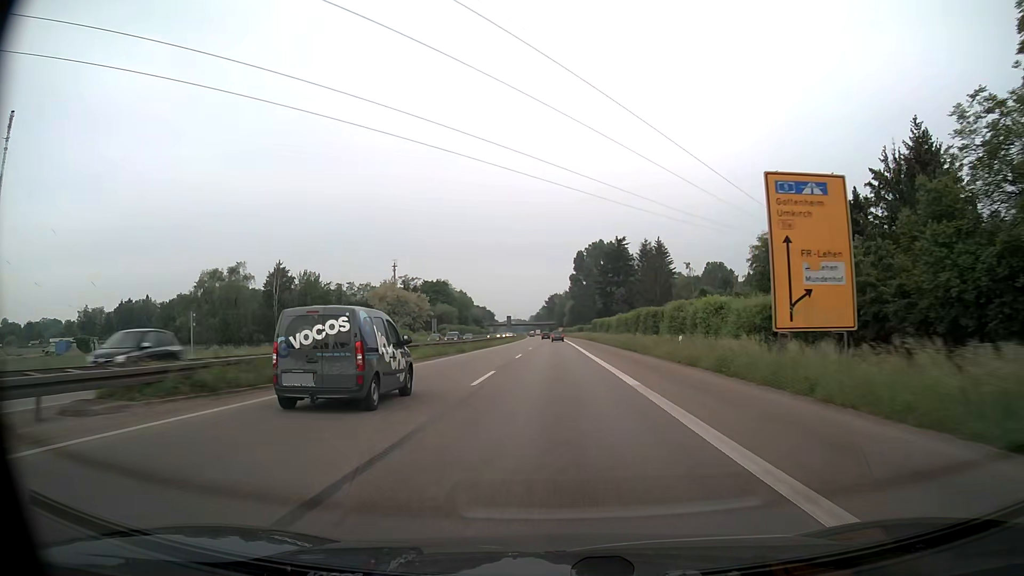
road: trunk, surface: asphalt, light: Day
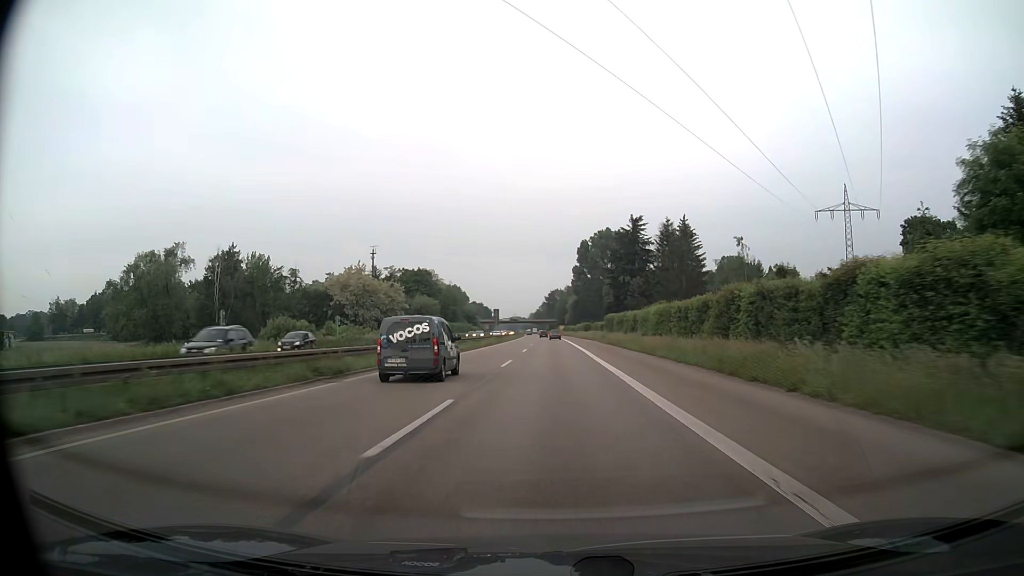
(0.0, +28.0) m; 0°
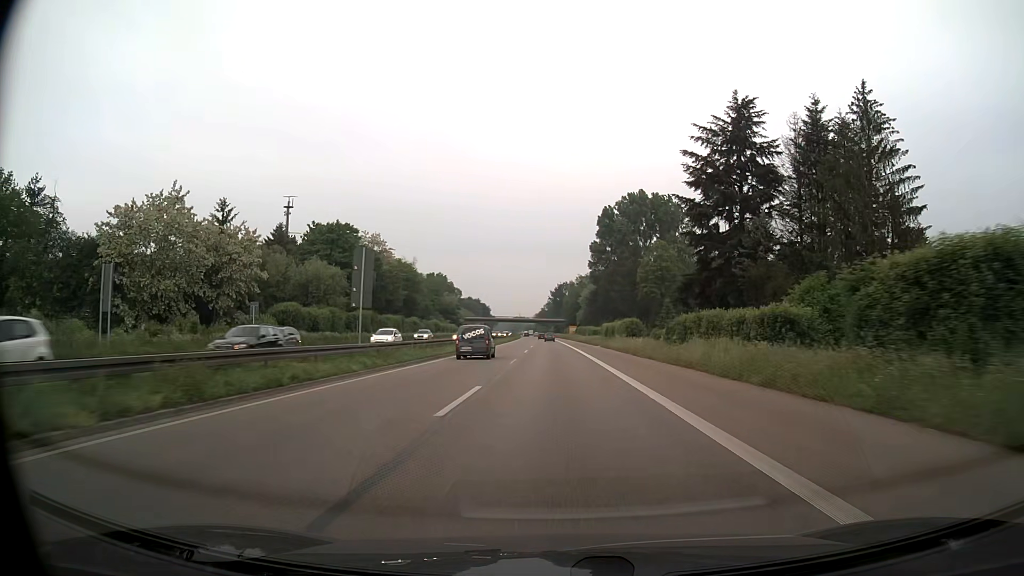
(-0.2, +70.2) m; -1°
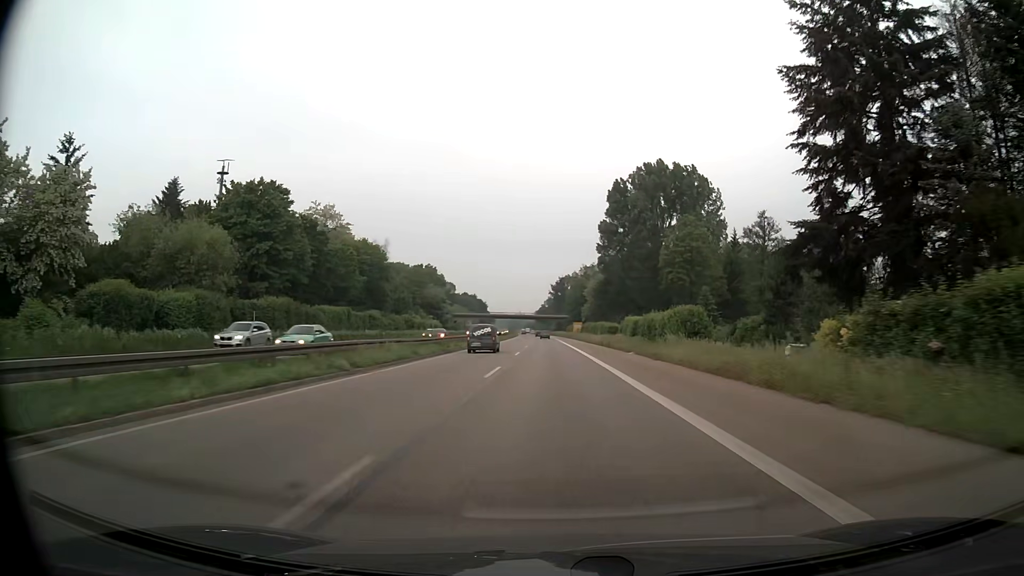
(0.0, +28.1) m; 0°
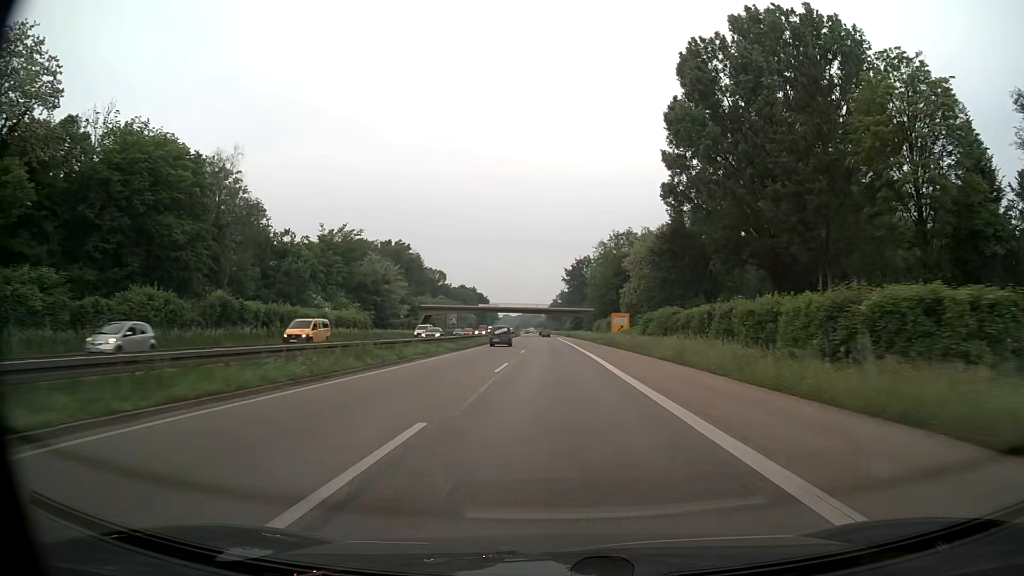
(-0.6, +70.6) m; -1°
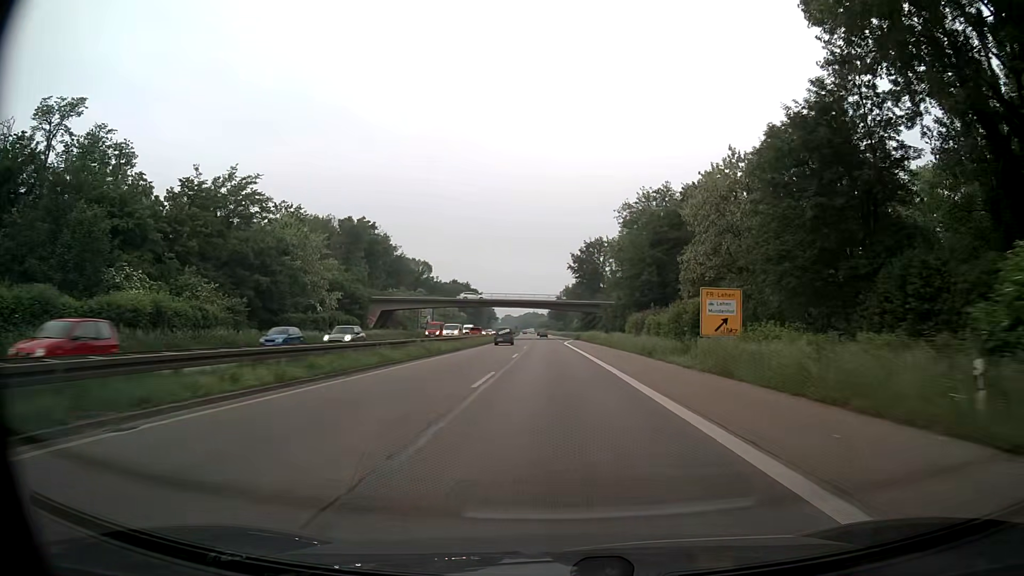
(0.0, +42.6) m; 0°
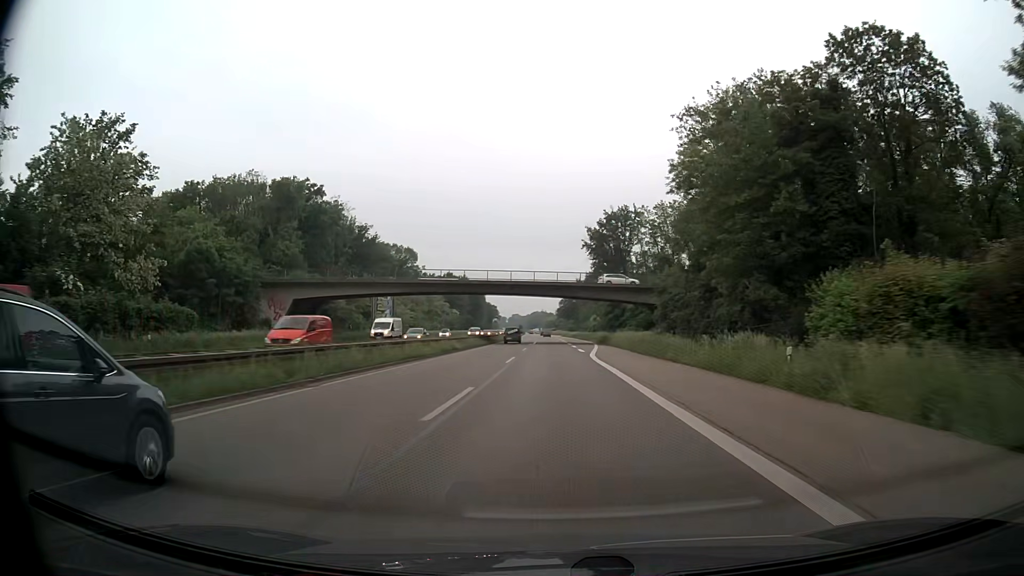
(-0.2, +42.7) m; -1°
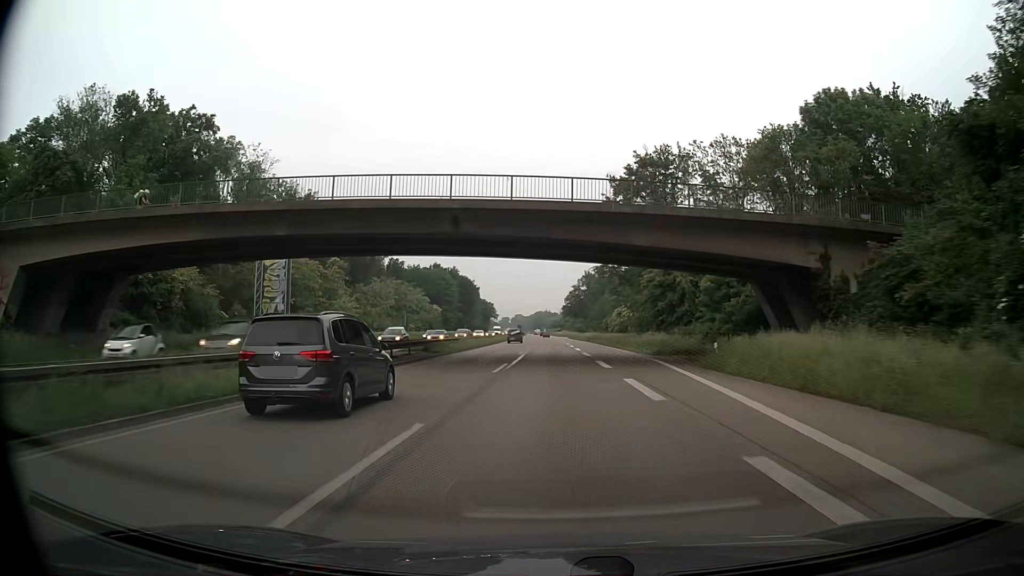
(-0.1, +43.1) m; -1°
(0, +10) (0, +20) (0, +30) (0, +40) (0, +50) (0, +60) (0, +70) (0, +80) (0, +90) (0, +100) m
